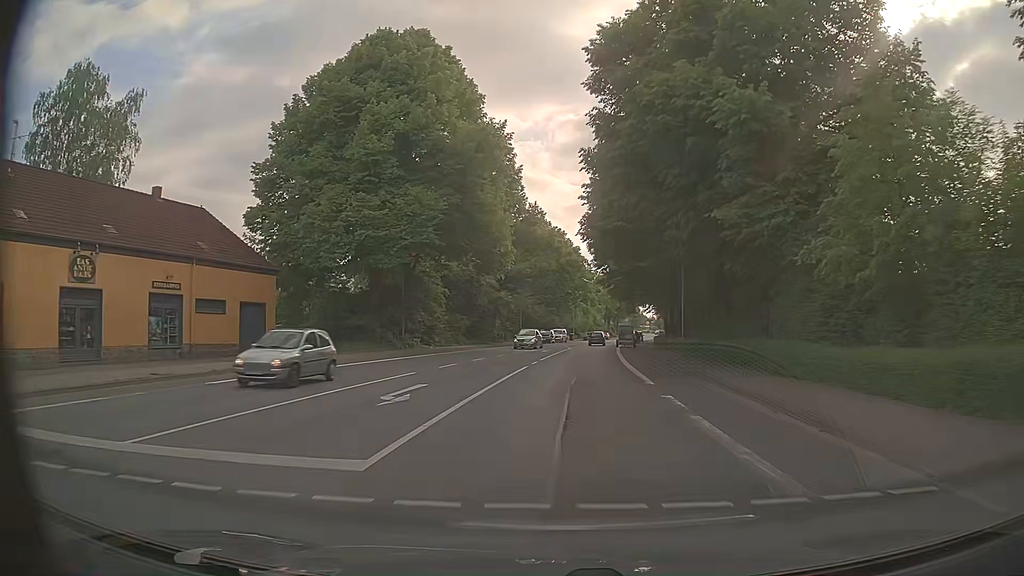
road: primary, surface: asphalt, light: Day
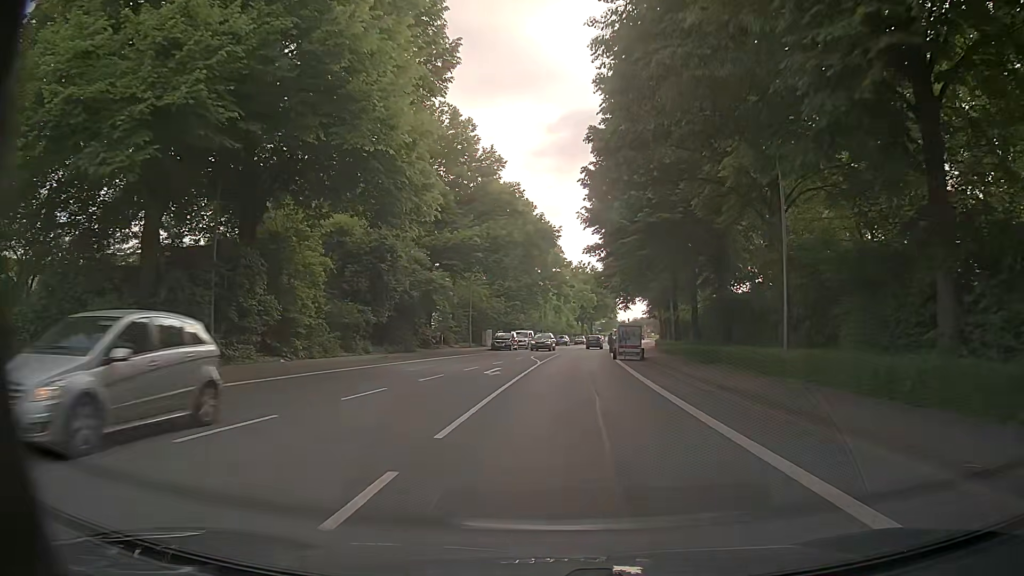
(+0.5, +23.9) m; +3°
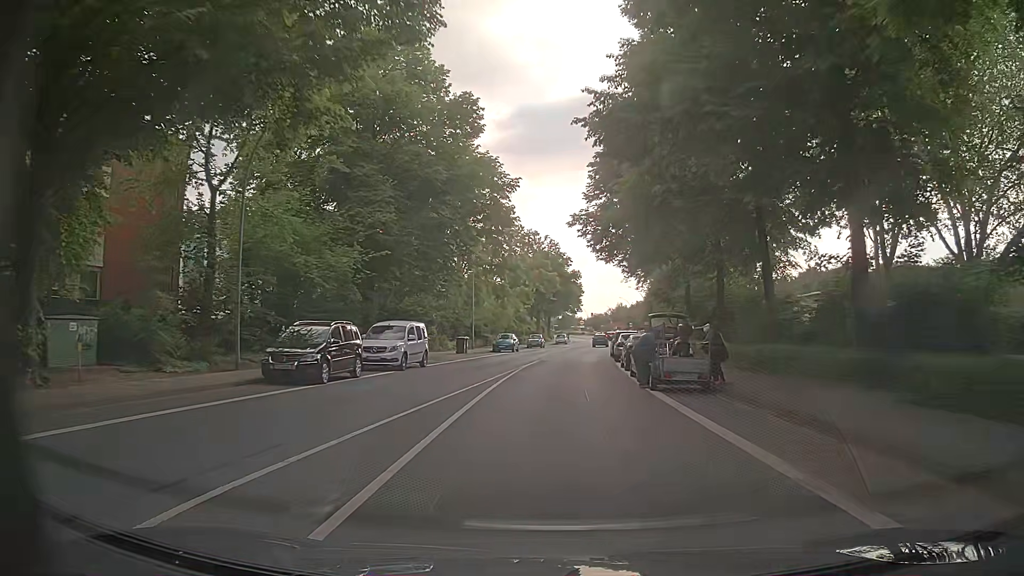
(+1.3, +39.8) m; +4°
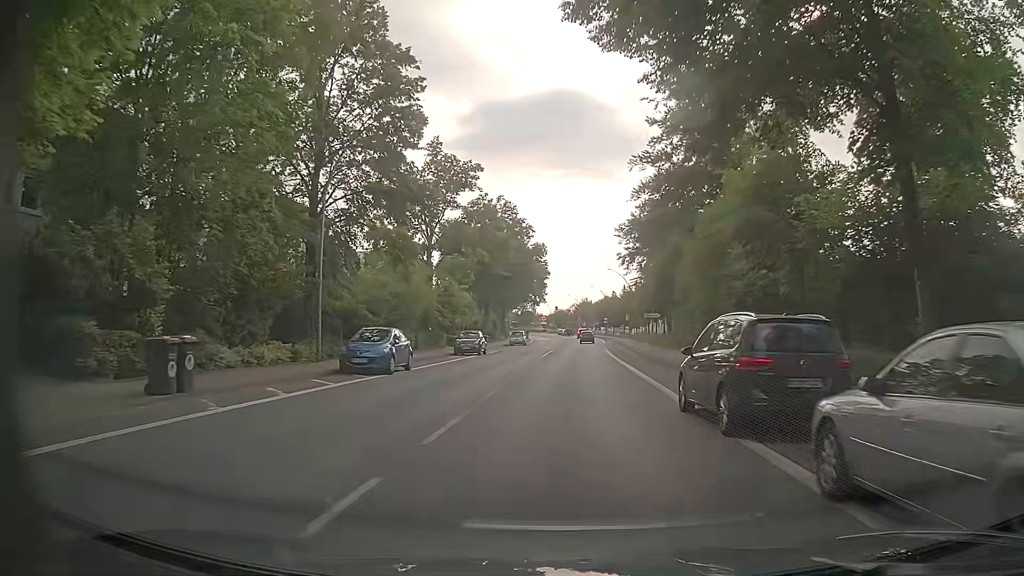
(+0.7, +31.8) m; +3°
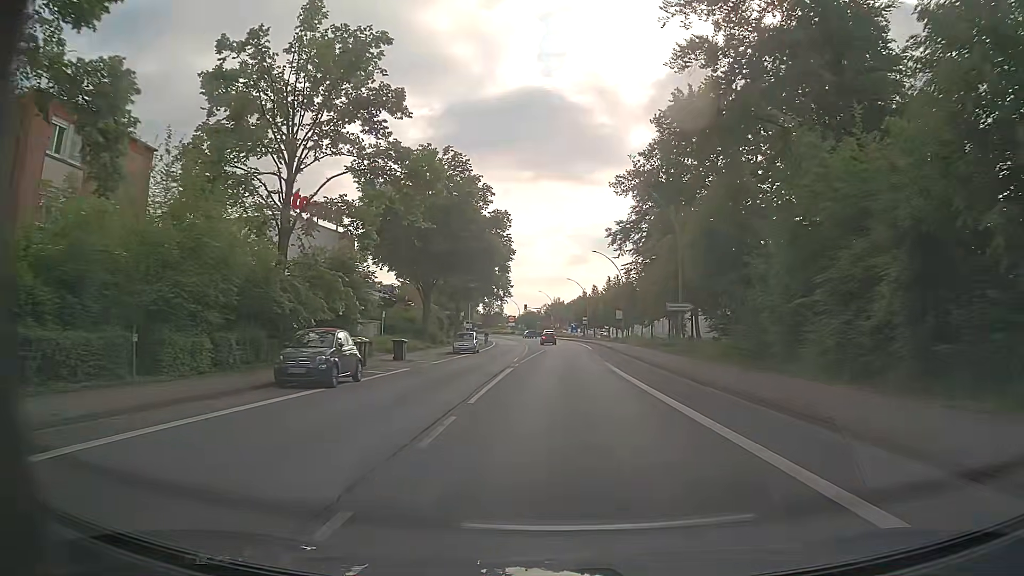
(+0.6, +23.9) m; +3°
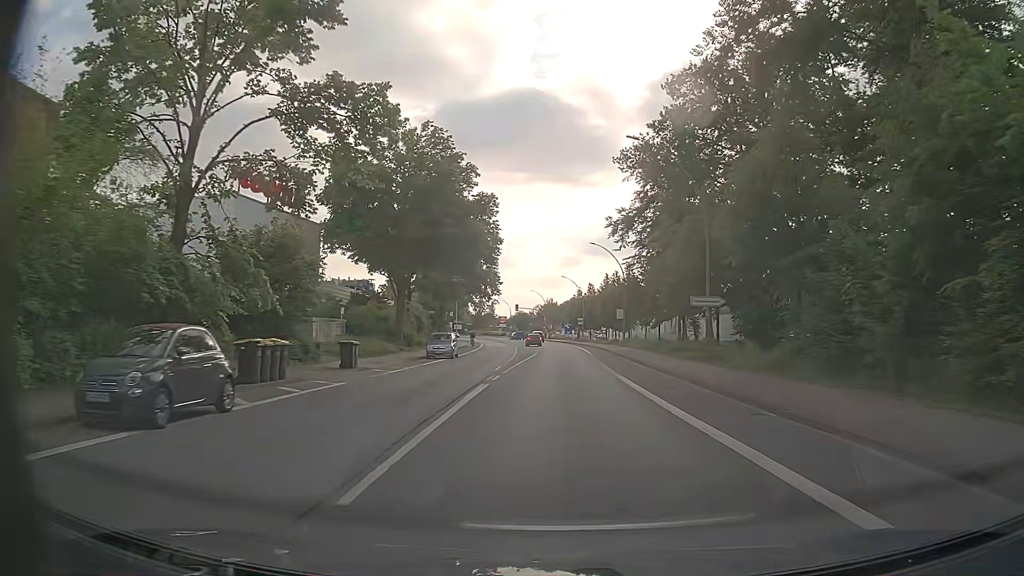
(0.0, +8.0) m; 0°
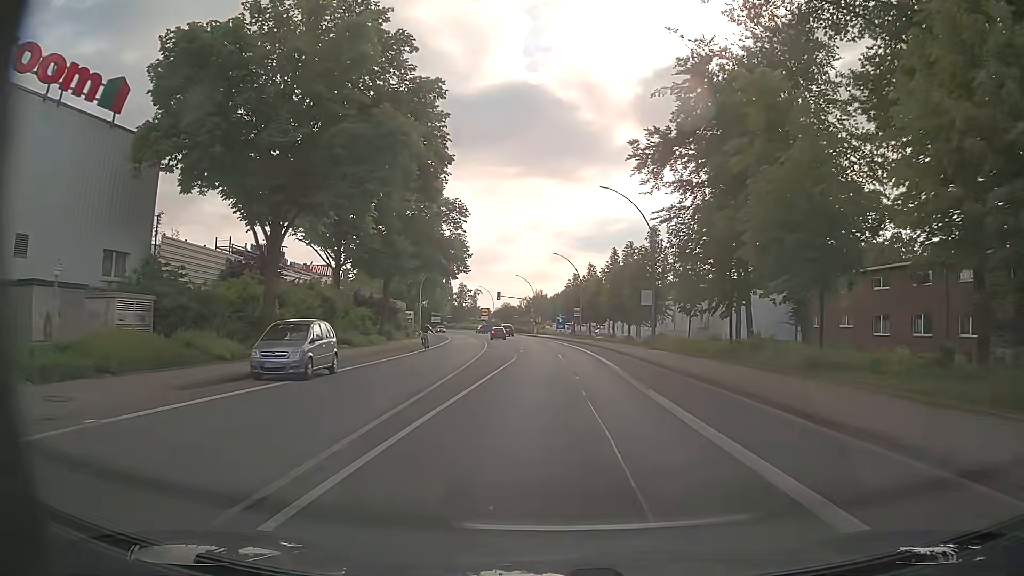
(+0.3, +23.8) m; +1°
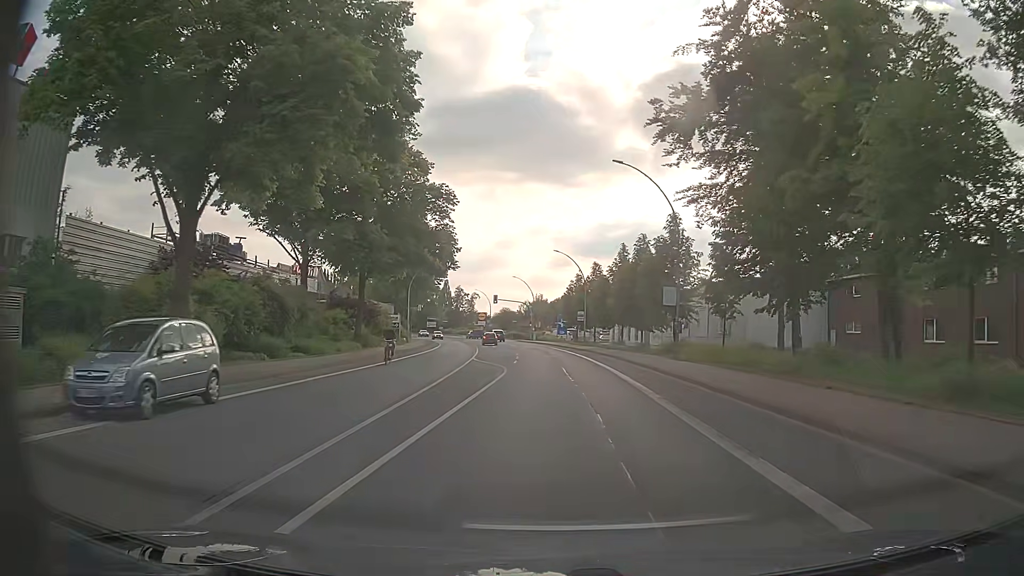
(0.0, +7.9) m; 0°
(0, +10) (0, +20) (0, +30) (0, +40) (-1, +50) (-1, +60) (-2, +70) (-4, +80) (-5, +90) (-7, +100) m
